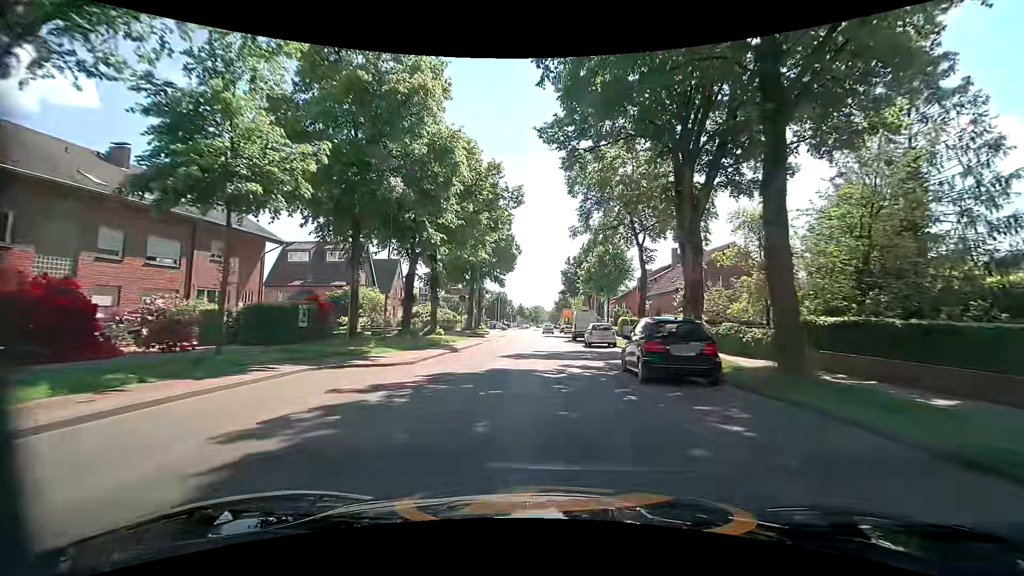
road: secondary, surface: asphalt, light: Day
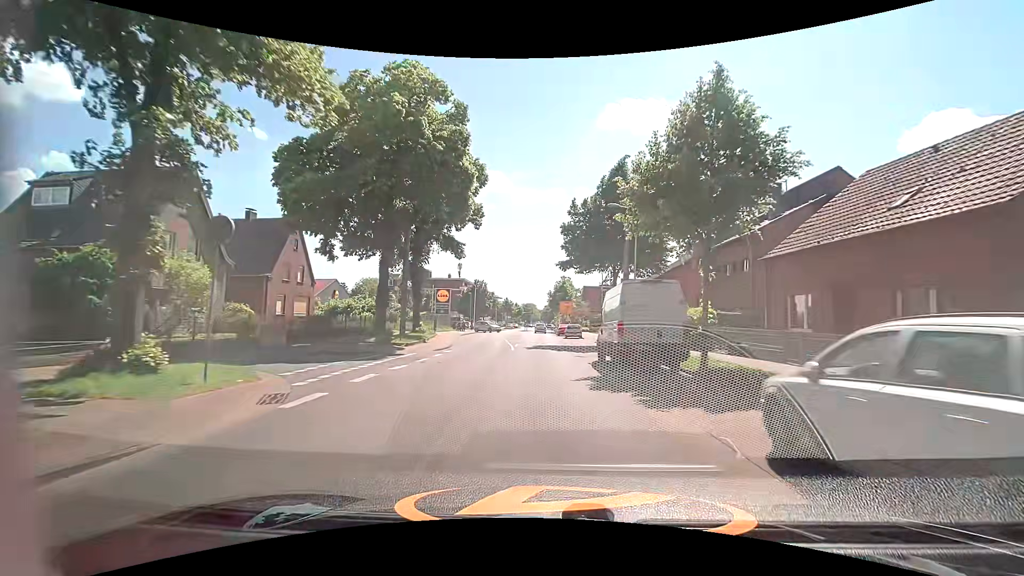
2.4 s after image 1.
(0.0, +28.3) m; 0°
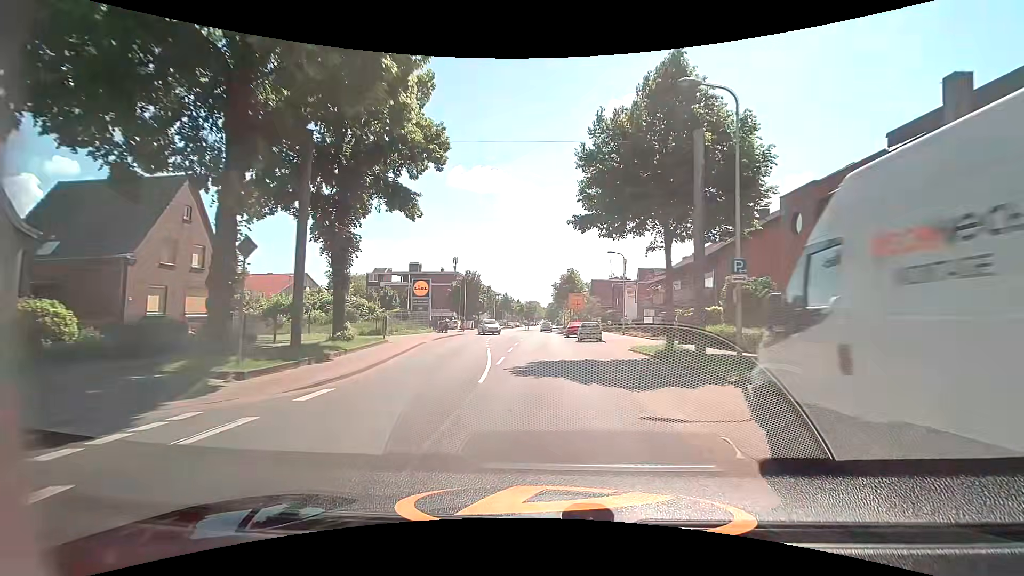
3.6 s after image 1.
(0.0, +14.0) m; -1°
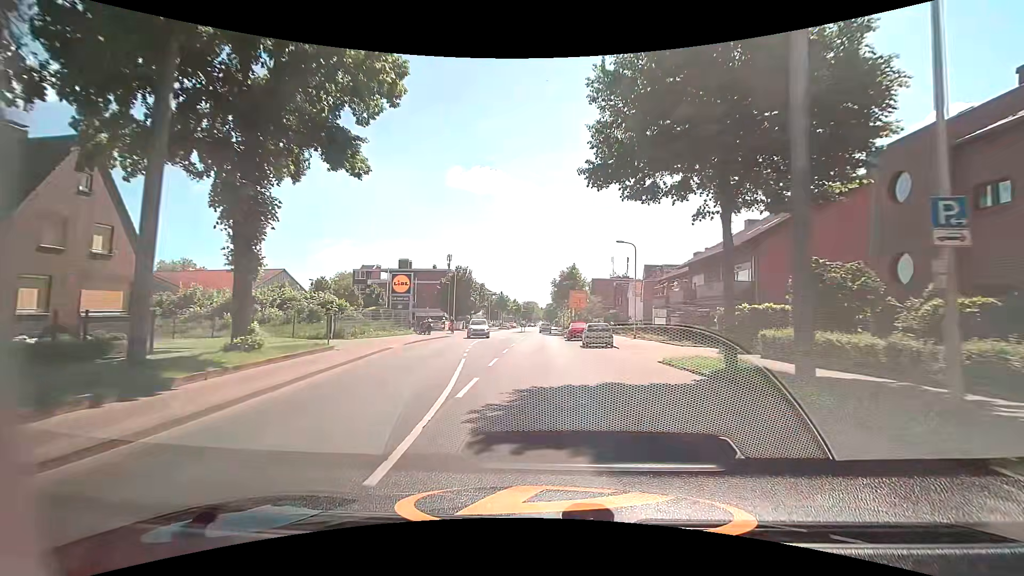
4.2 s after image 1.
(0.0, +6.8) m; 0°
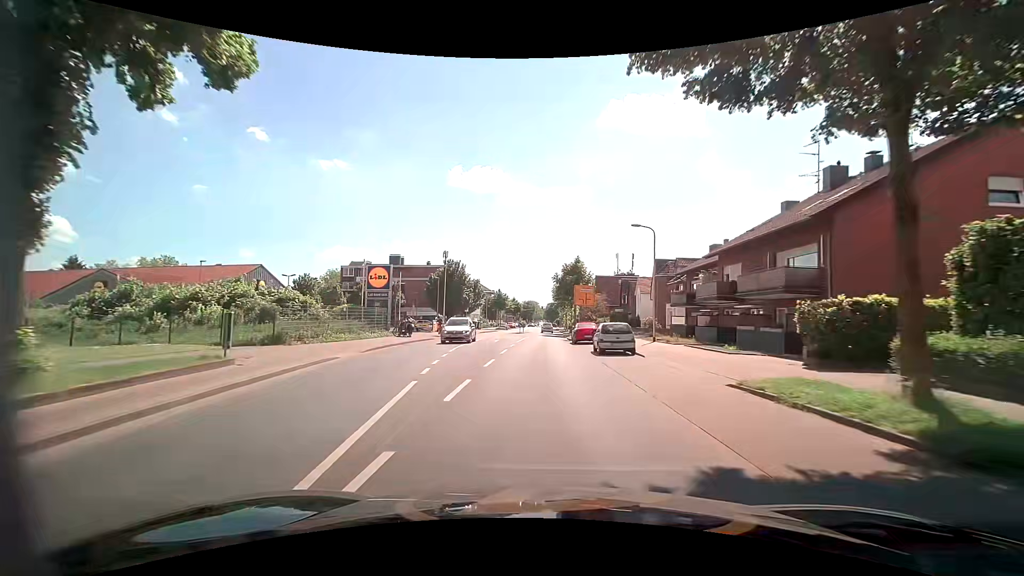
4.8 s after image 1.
(0.0, +6.7) m; 0°
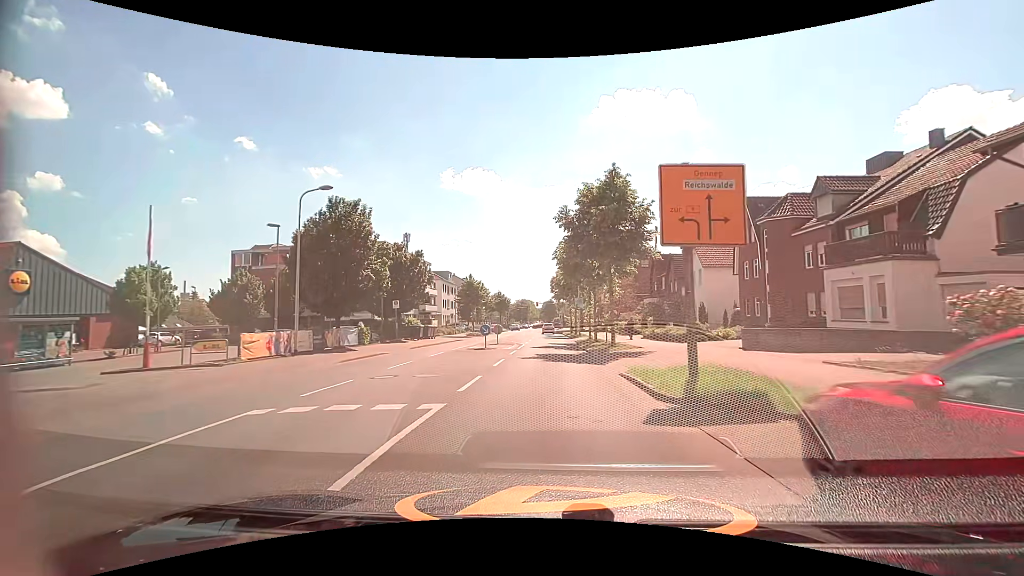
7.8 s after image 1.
(-0.2, +33.3) m; +1°
